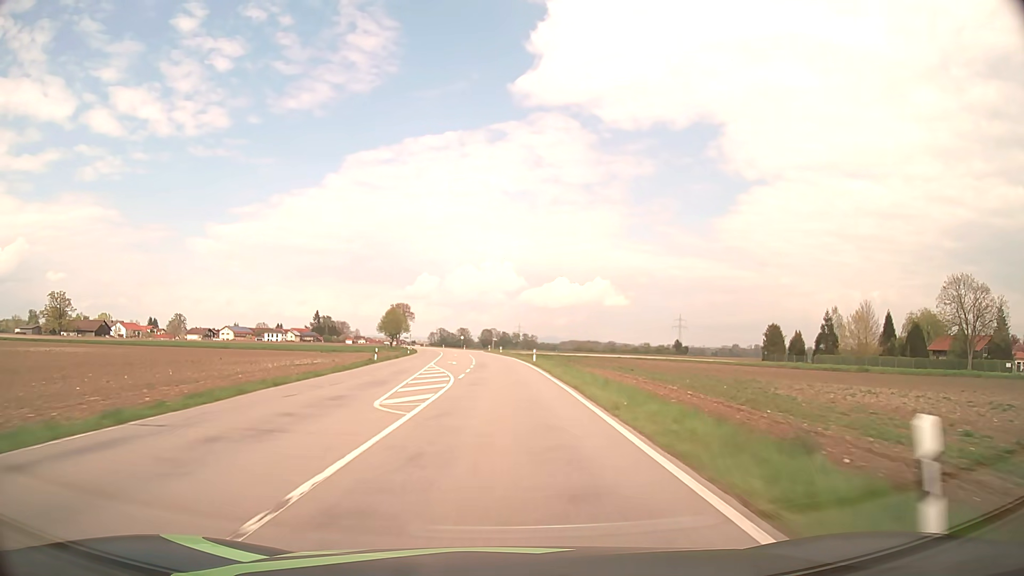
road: secondary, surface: asphalt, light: Day
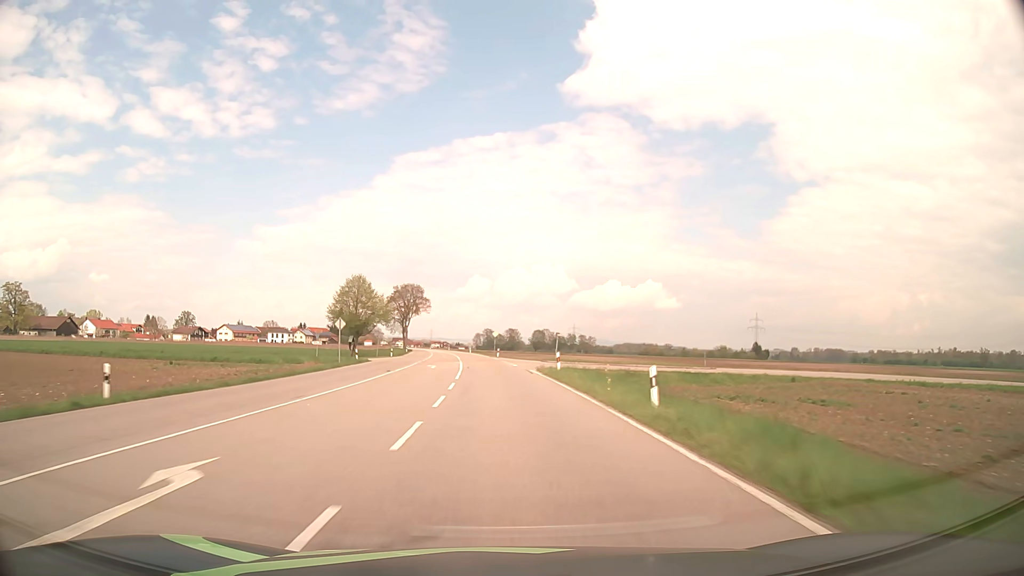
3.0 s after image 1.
(-2.5, +78.8) m; -4°
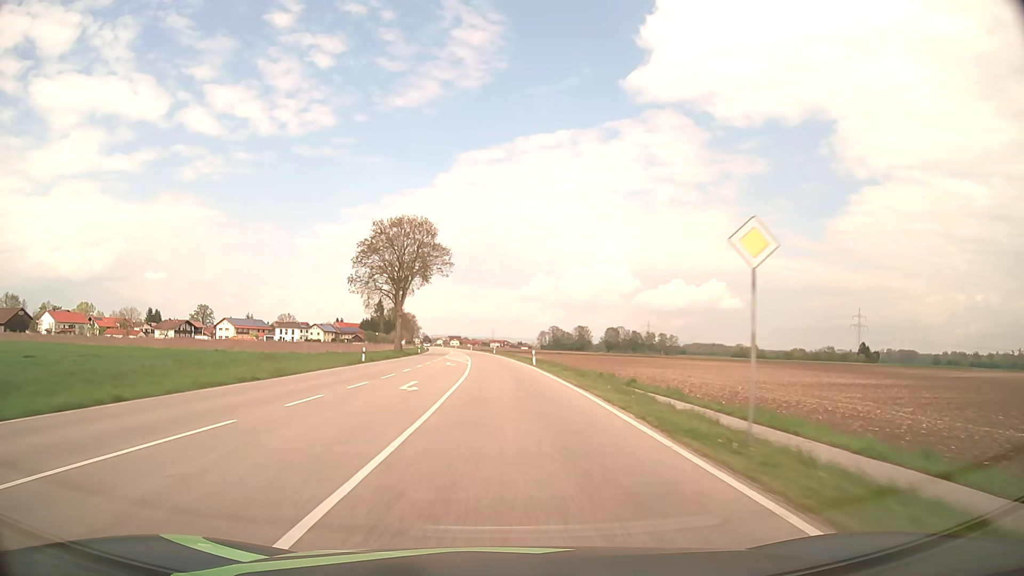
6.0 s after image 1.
(-4.1, +78.9) m; -6°
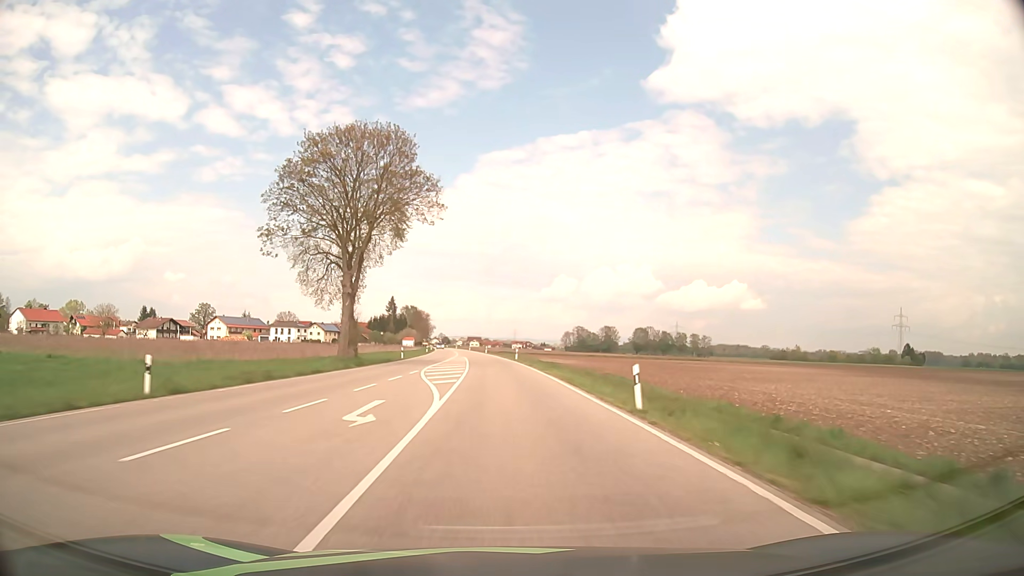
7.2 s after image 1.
(-0.5, +31.6) m; -2°
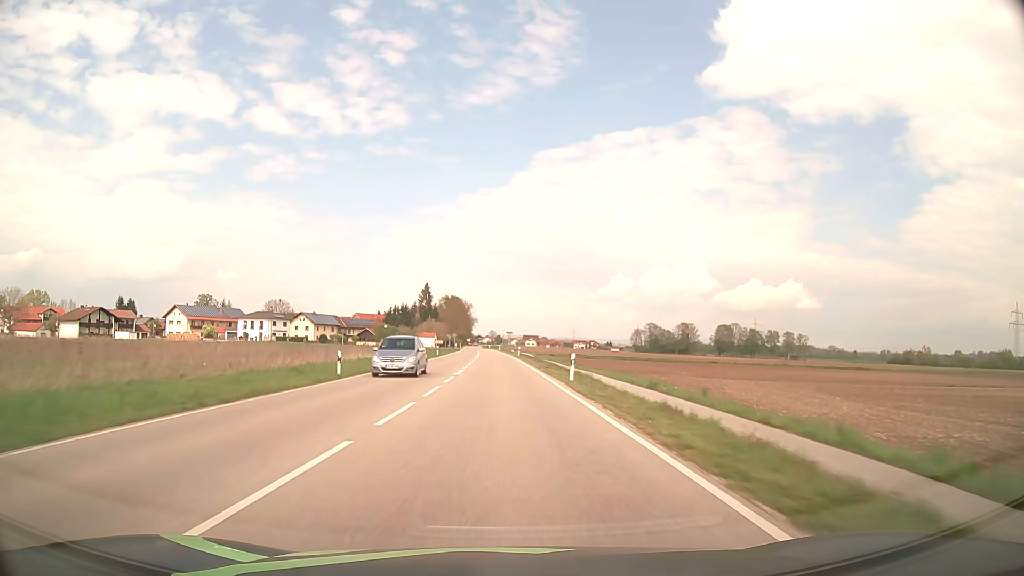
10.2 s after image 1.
(-3.4, +78.7) m; -5°
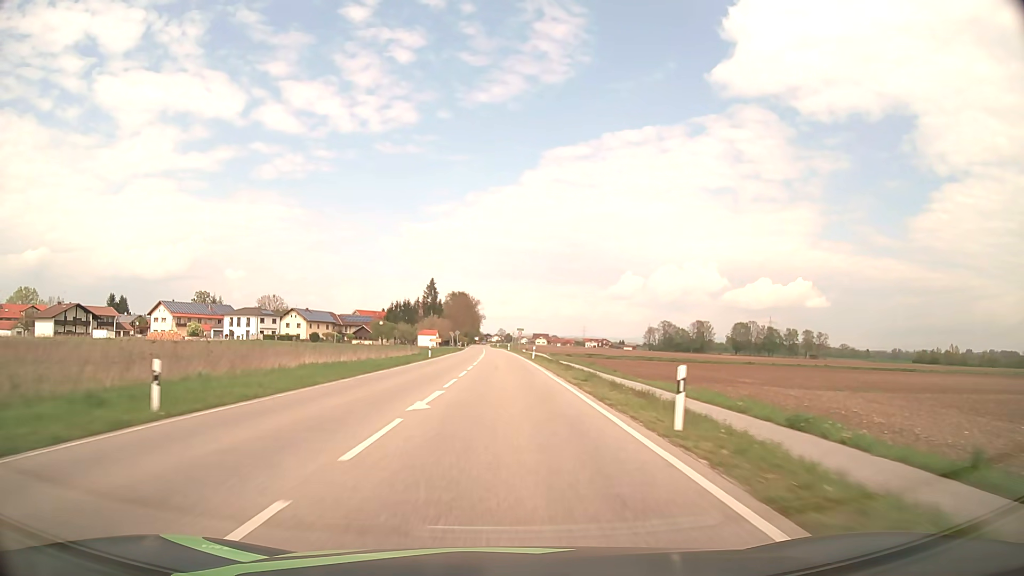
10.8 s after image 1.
(-0.1, +15.4) m; -1°
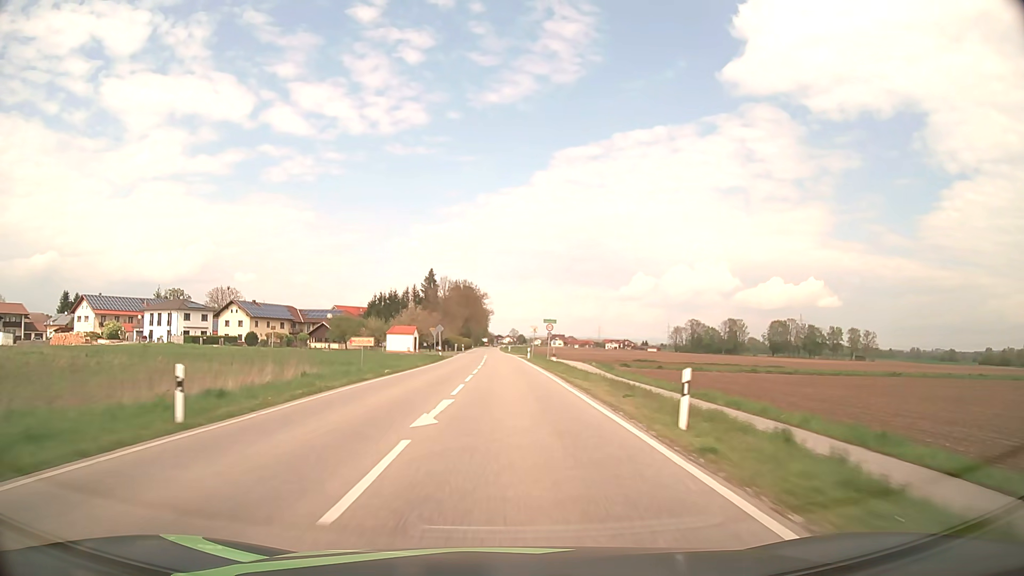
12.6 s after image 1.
(-0.4, +44.6) m; -1°
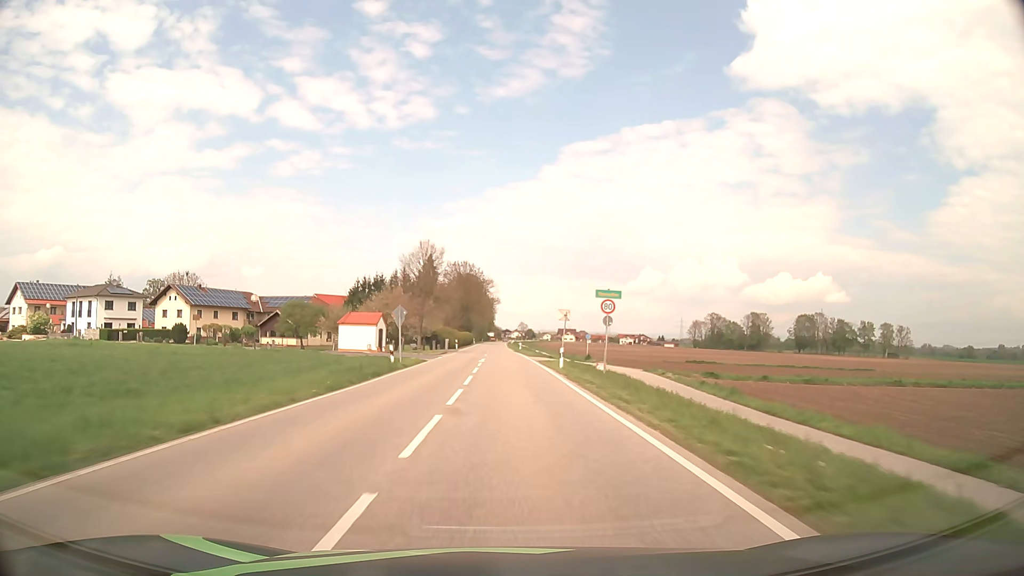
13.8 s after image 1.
(-0.2, +27.1) m; -1°
(0, +10) (0, +20) (0, +30) (0, +40) (0, +50) (0, +60) (0, +70) (-1, +80) (-1, +90) (-1, +100) m
